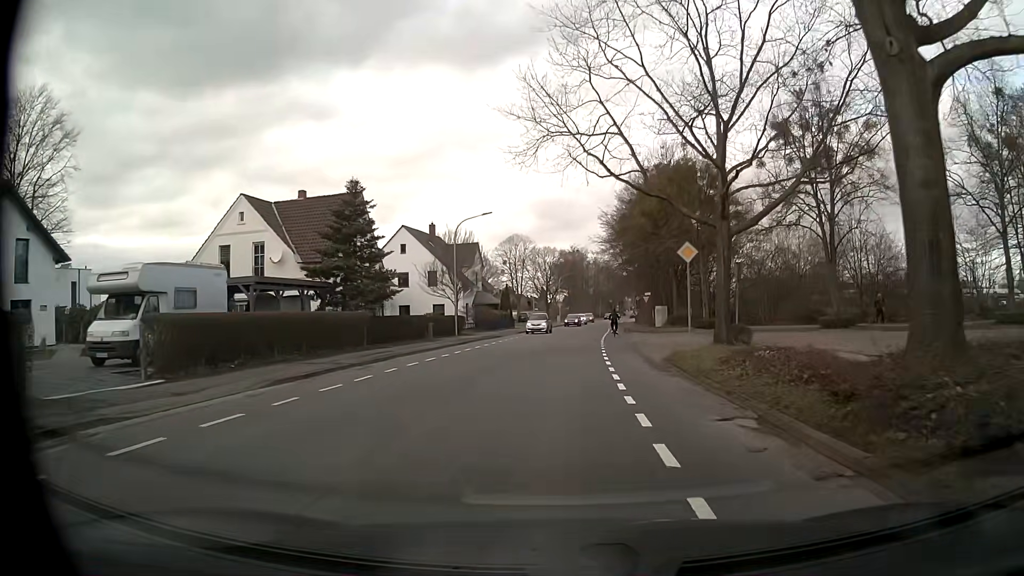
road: unclassified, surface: asphalt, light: Day
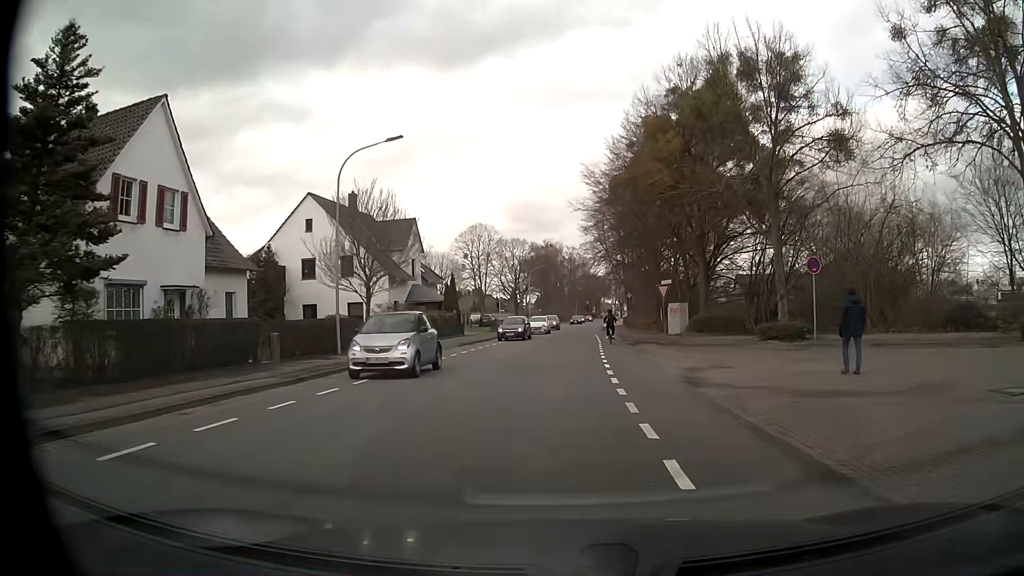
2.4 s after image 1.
(+0.4, +19.6) m; +2°
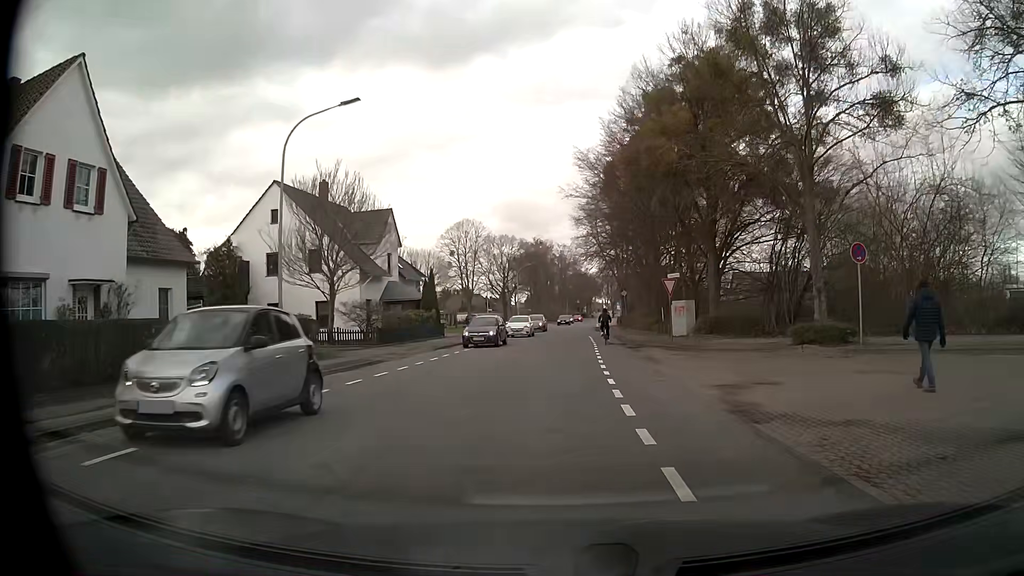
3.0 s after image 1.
(+0.1, +4.6) m; +1°
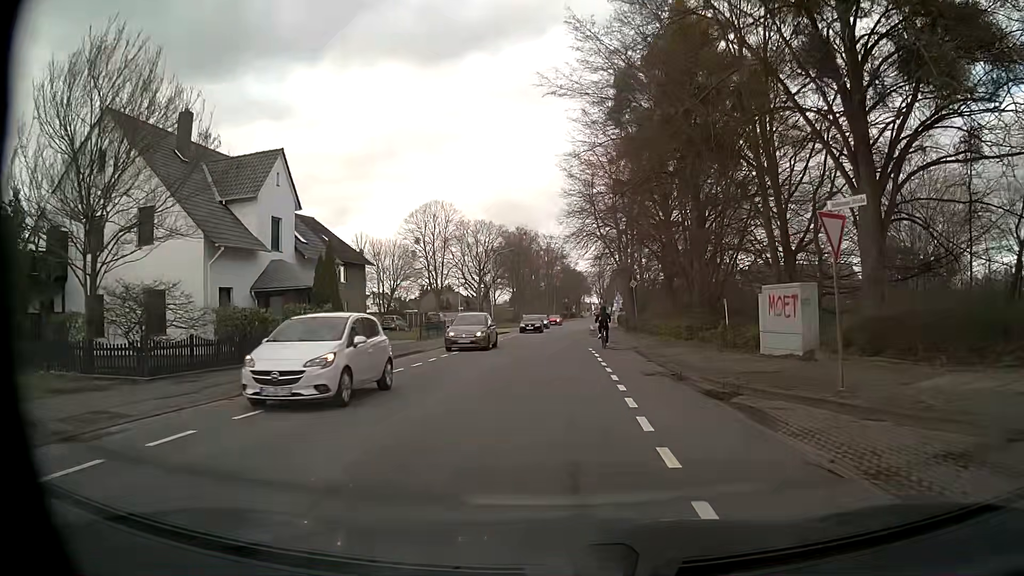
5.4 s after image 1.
(+0.1, +17.9) m; +1°
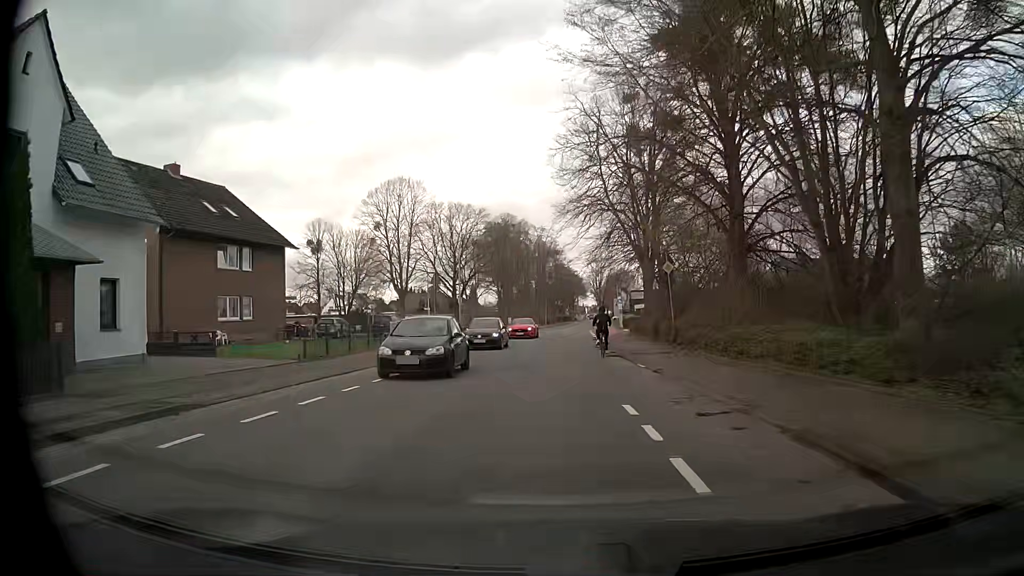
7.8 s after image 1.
(0.0, +17.4) m; +1°
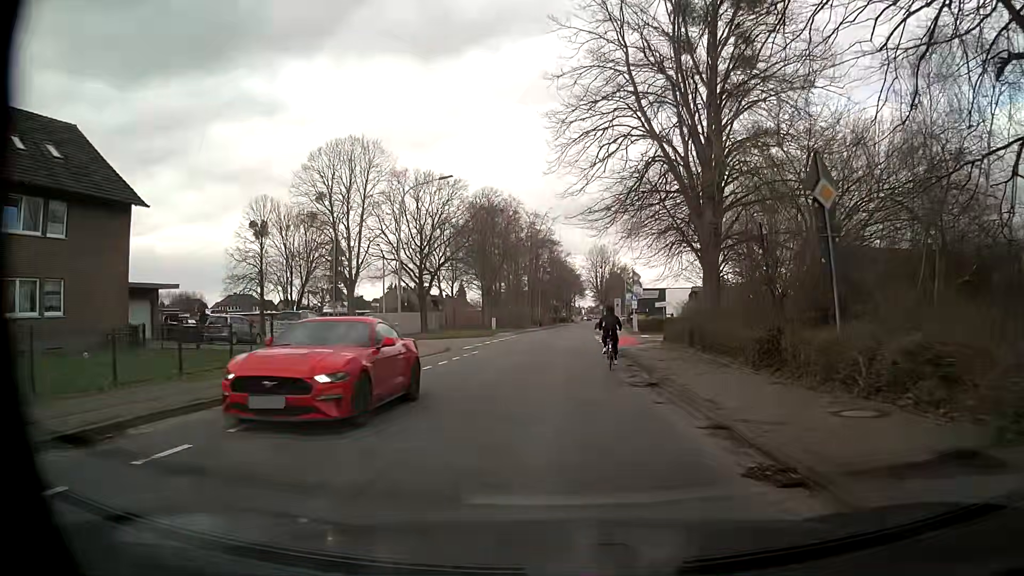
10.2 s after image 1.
(0.0, +17.9) m; 0°
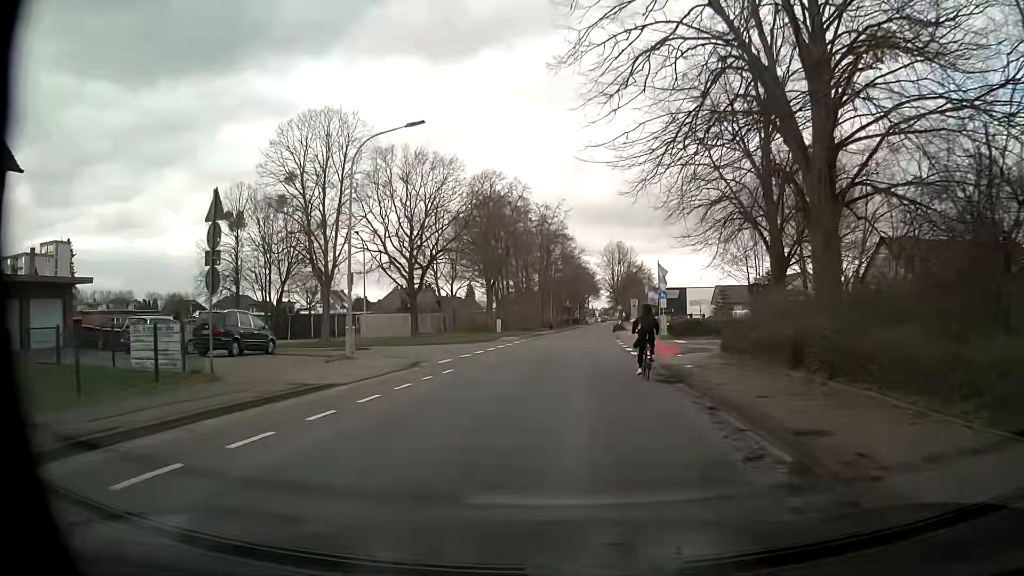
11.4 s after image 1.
(0.0, +9.5) m; -1°
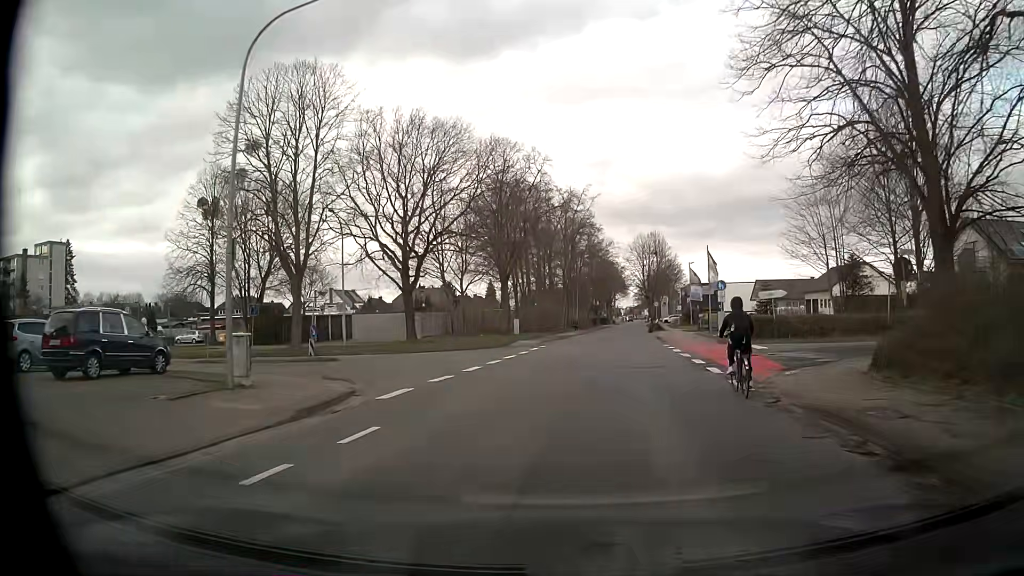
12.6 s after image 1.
(-0.2, +10.5) m; -2°
(0, +10) (0, +20) (+1, +30) (+1, +40) (+3, +50) (+5, +60) (+7, +69) (+9, +79) (+10, +89) (+11, +99) m
